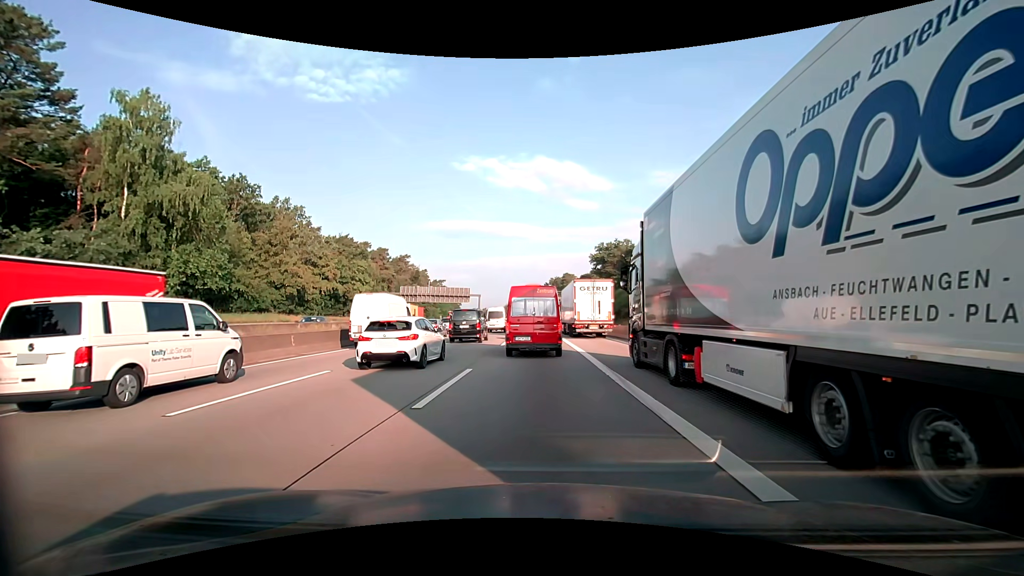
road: motorway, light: Day
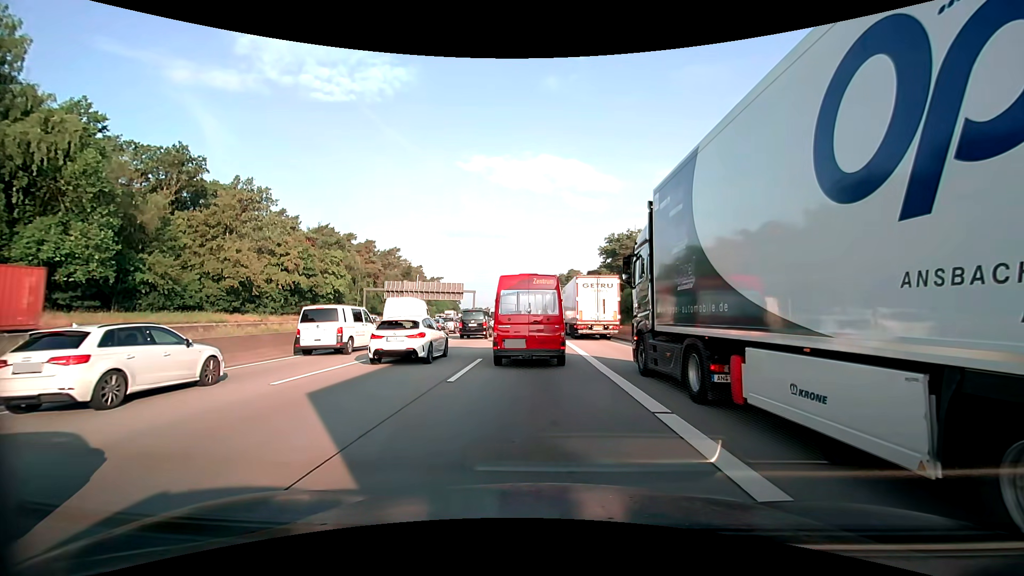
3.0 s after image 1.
(-0.1, +14.7) m; -2°
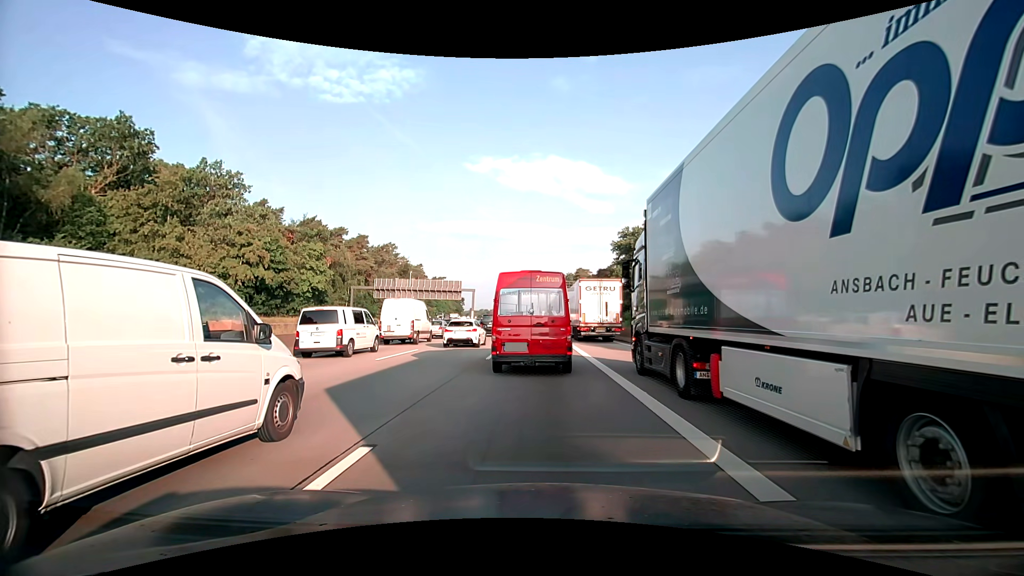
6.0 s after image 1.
(+0.1, +11.3) m; +1°
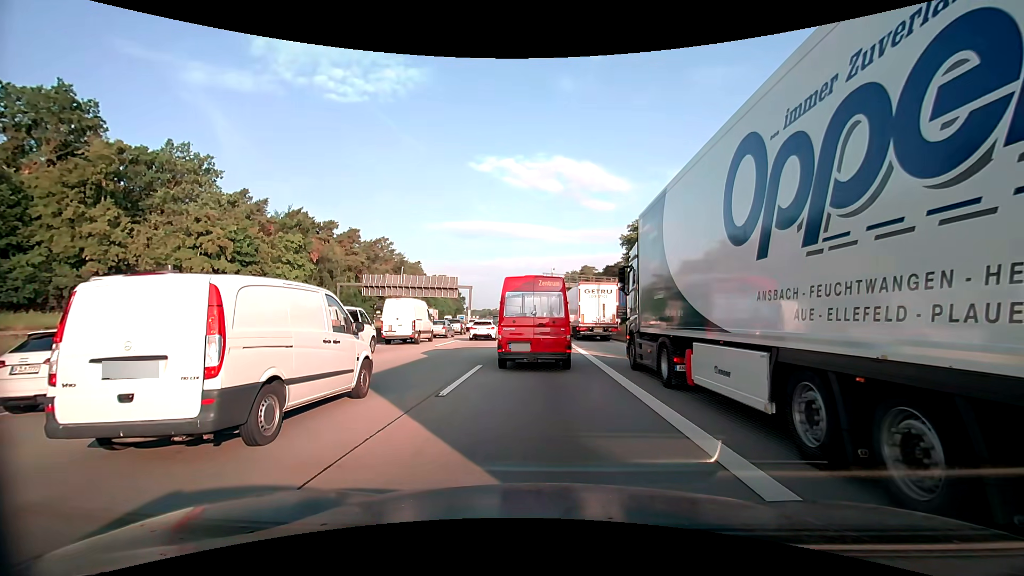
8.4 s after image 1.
(-0.1, +8.4) m; 0°
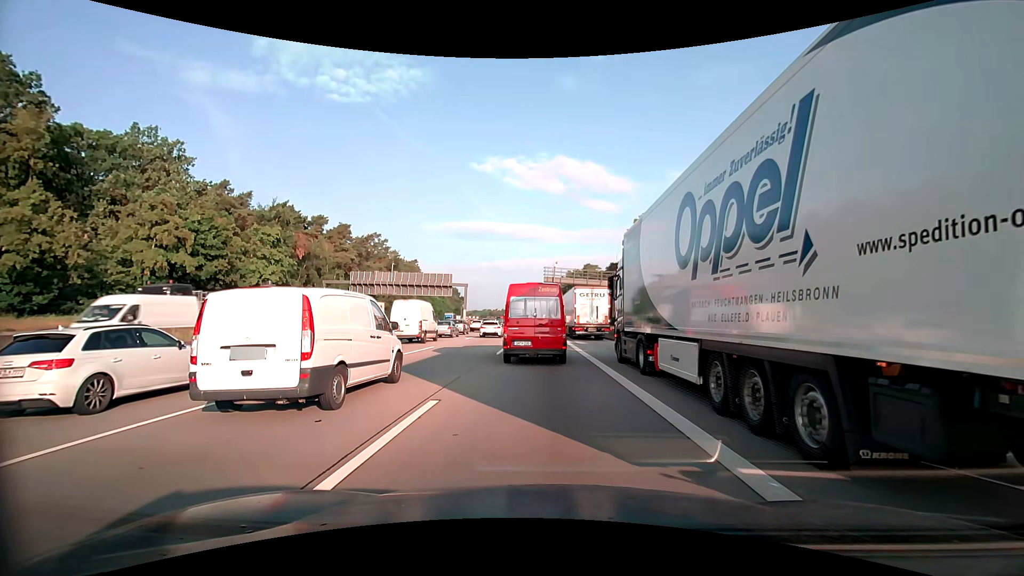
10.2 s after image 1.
(-0.3, +6.6) m; -2°
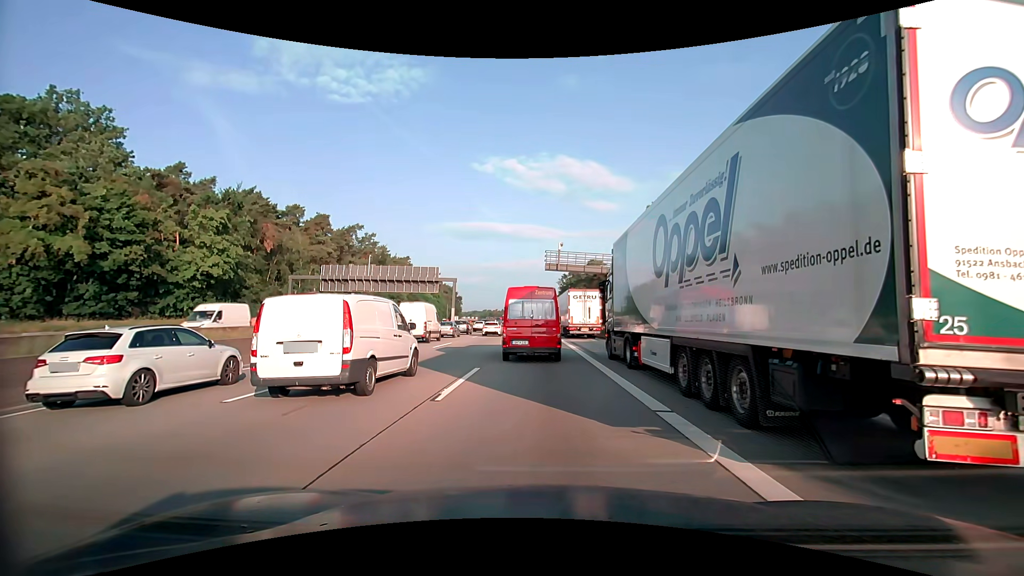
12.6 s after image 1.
(+0.2, +11.9) m; +1°
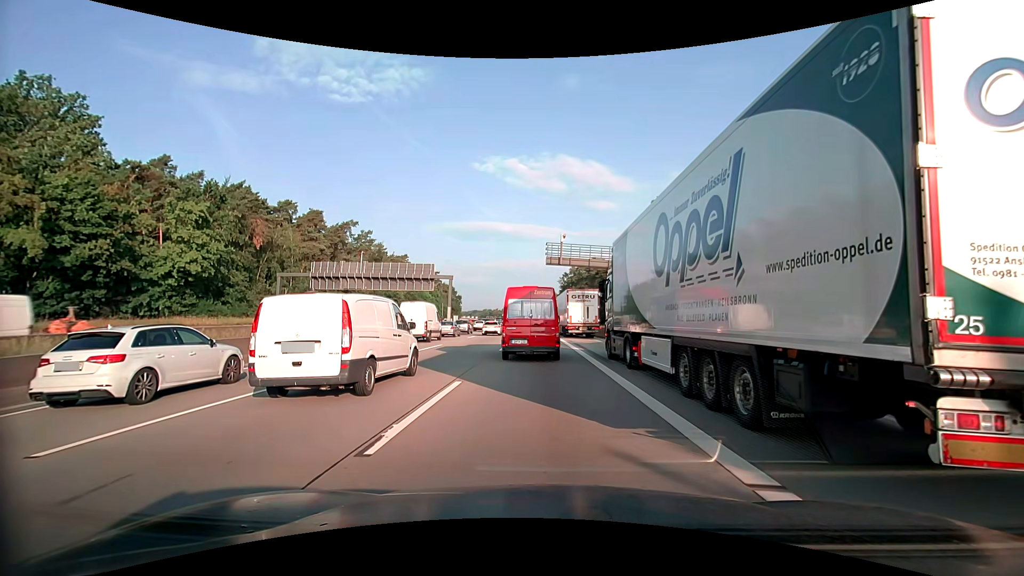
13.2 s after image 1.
(0.0, +3.5) m; 0°
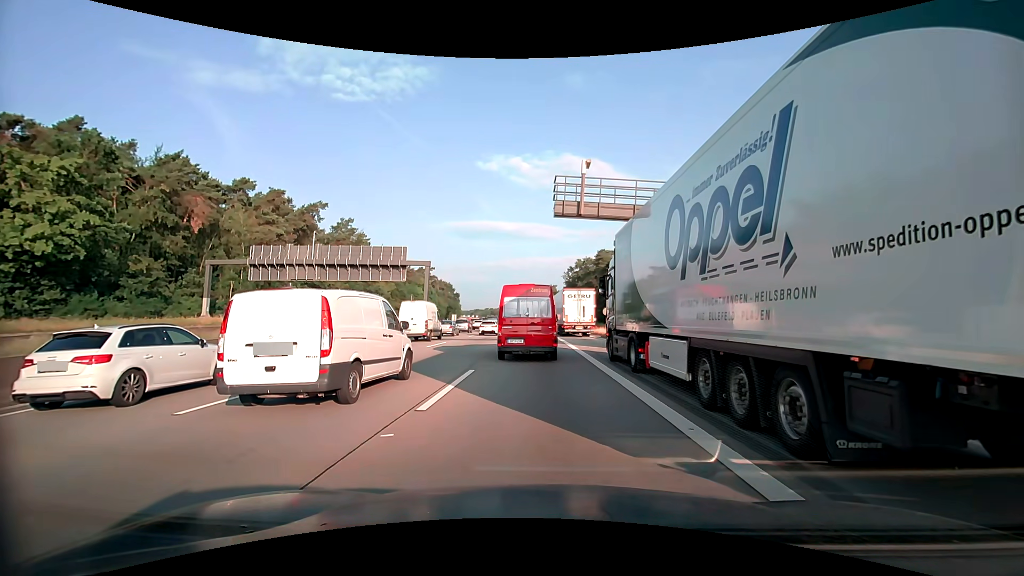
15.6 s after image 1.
(-0.2, +15.9) m; -1°
(0, +10) (0, +20) (0, +30) (0, +40) (0, +50) (-1, +60) (-1, +70) (-1, +80) (-2, +90) (-2, +100) m
